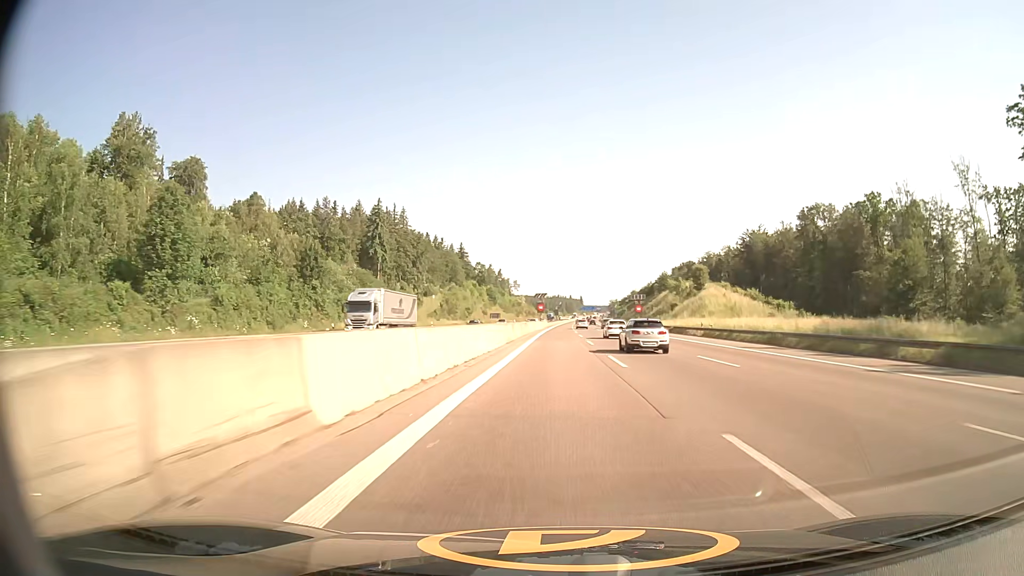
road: motorway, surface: asphalt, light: Day
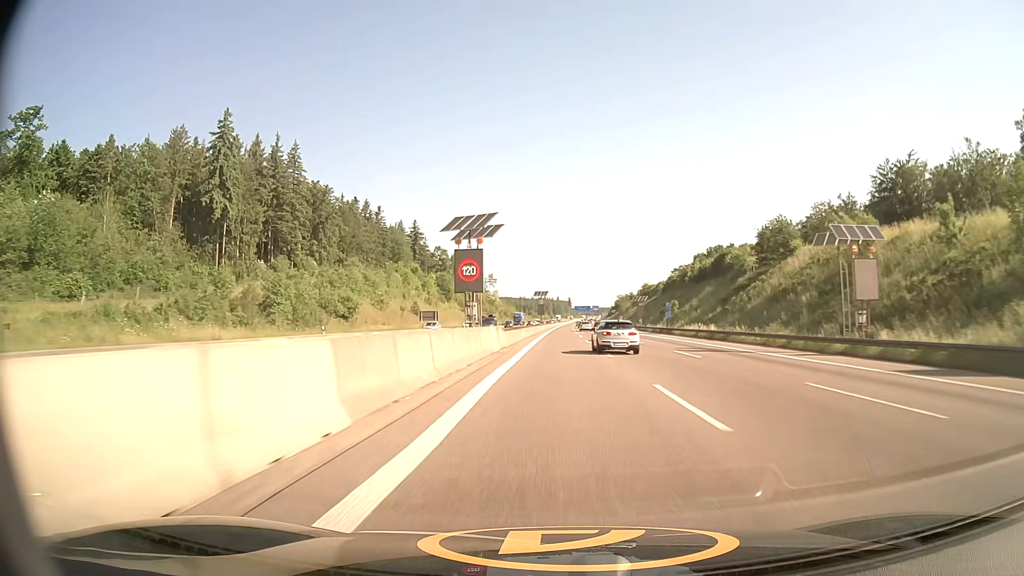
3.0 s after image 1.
(+1.1, +100.9) m; +1°
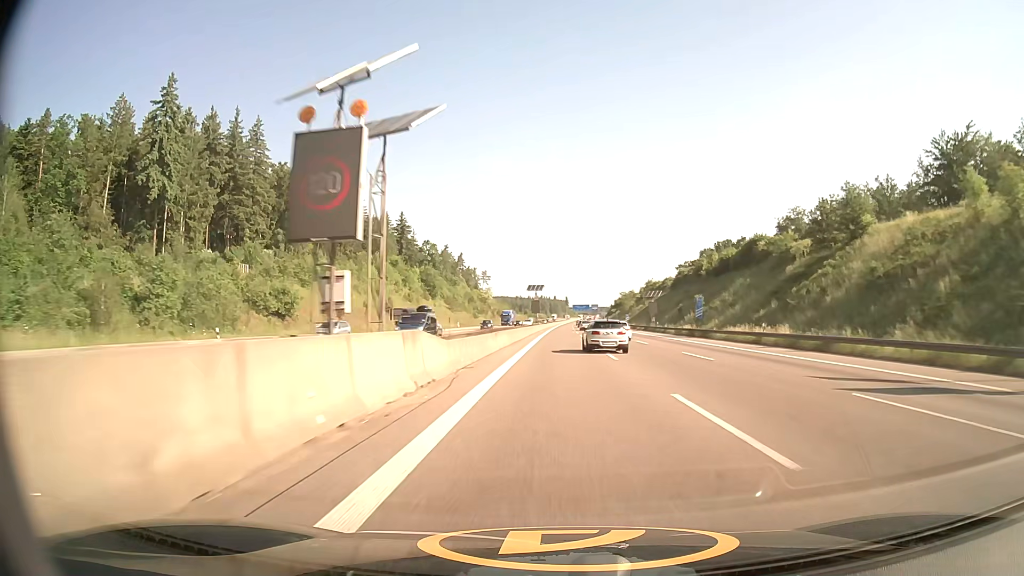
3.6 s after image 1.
(+0.1, +20.3) m; 0°
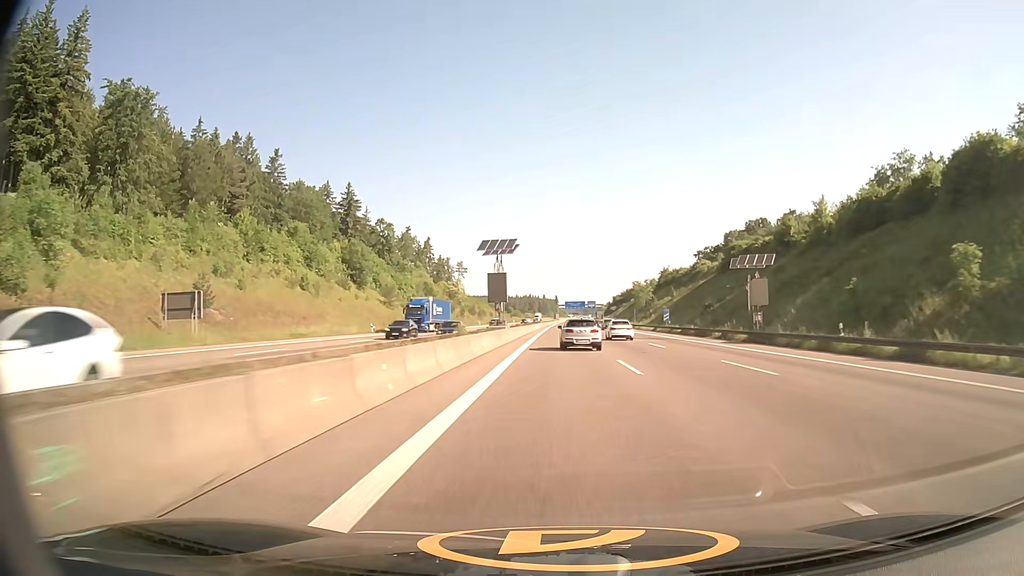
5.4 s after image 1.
(+0.6, +61.0) m; +1°
